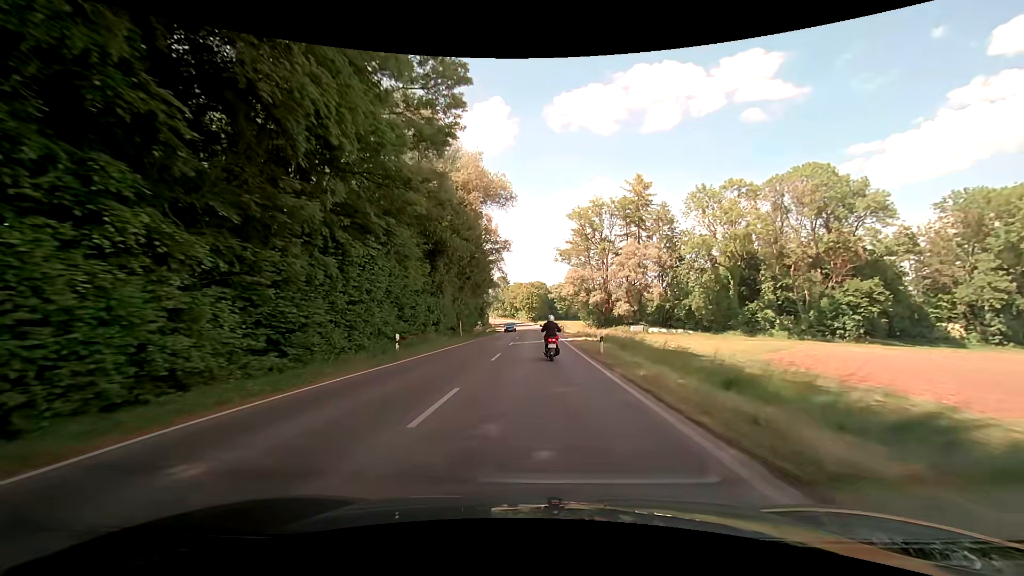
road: secondary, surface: asphalt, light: Day
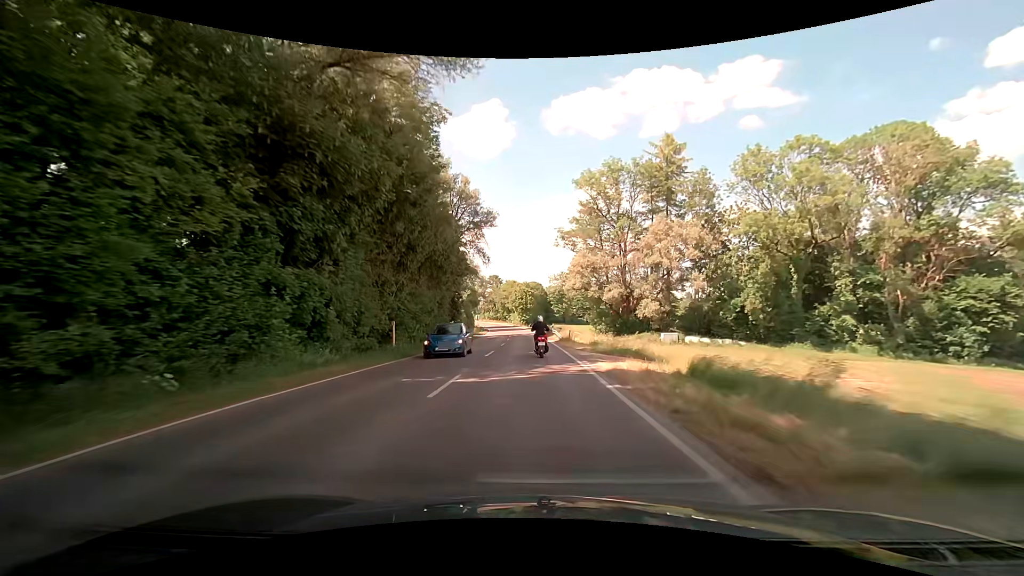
(+0.3, +21.3) m; +1°
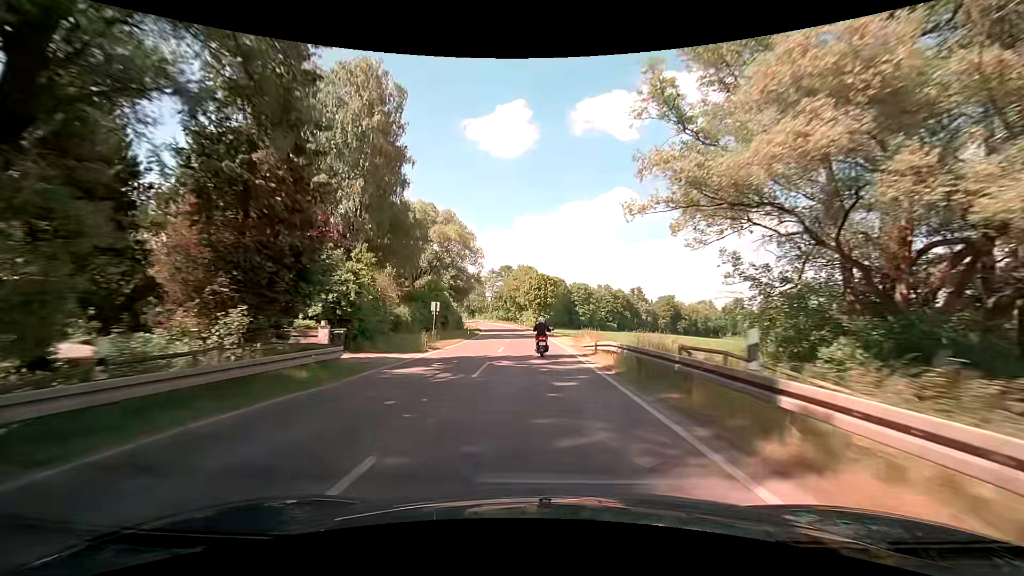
(-1.0, +44.7) m; -2°
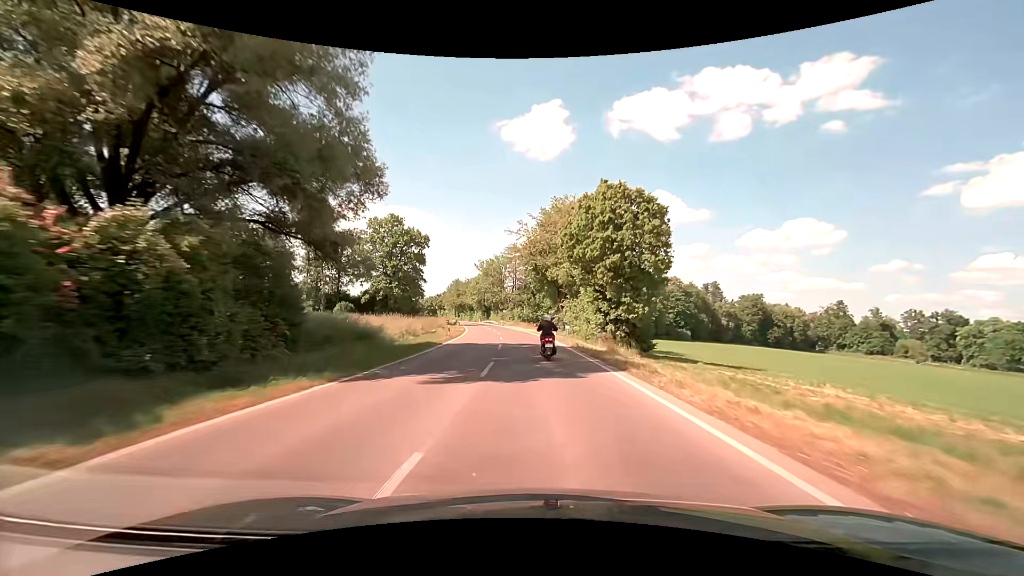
(-1.7, +60.3) m; -4°
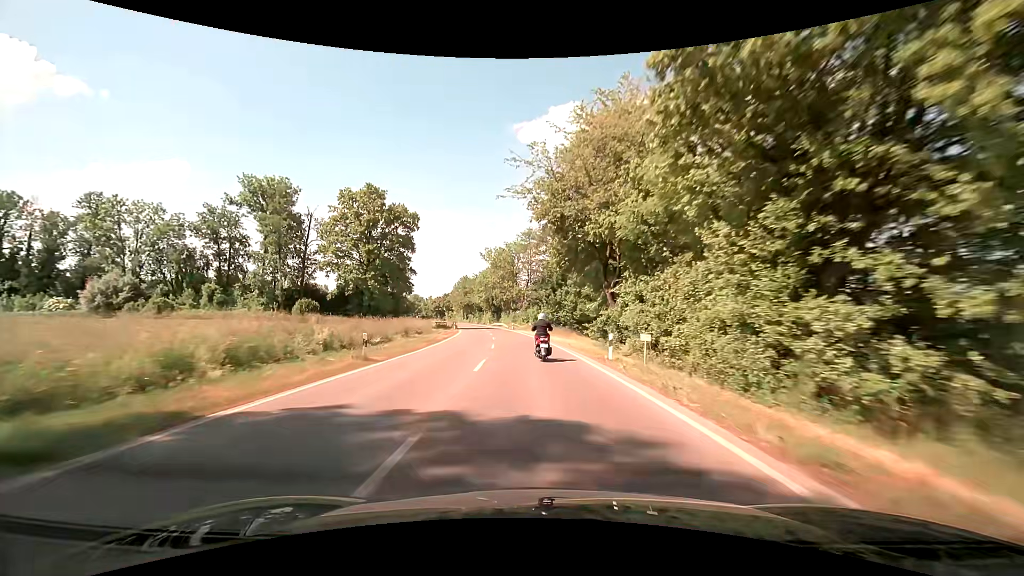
(-0.4, +23.5) m; -2°
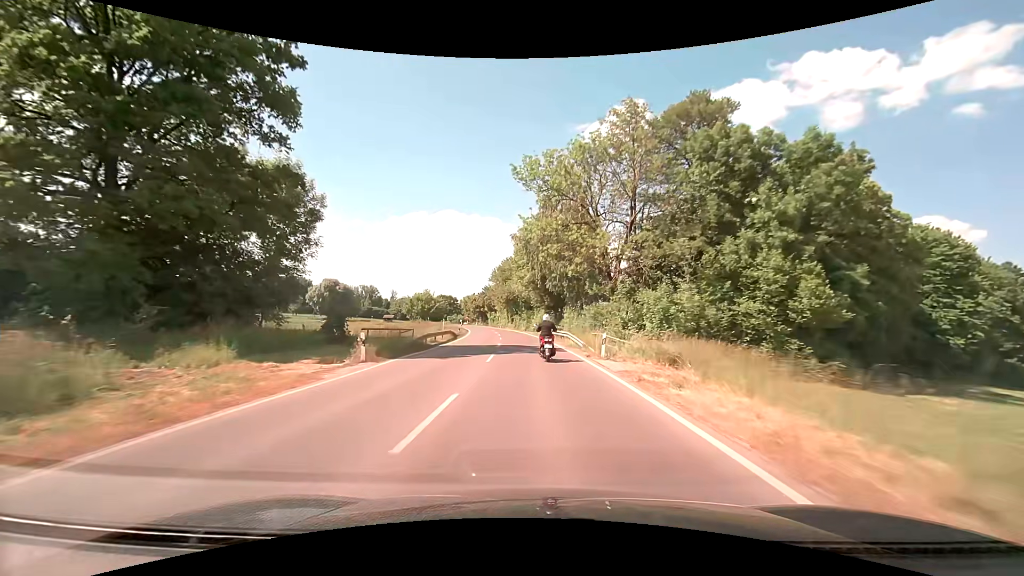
(-3.5, +56.6) m; -7°
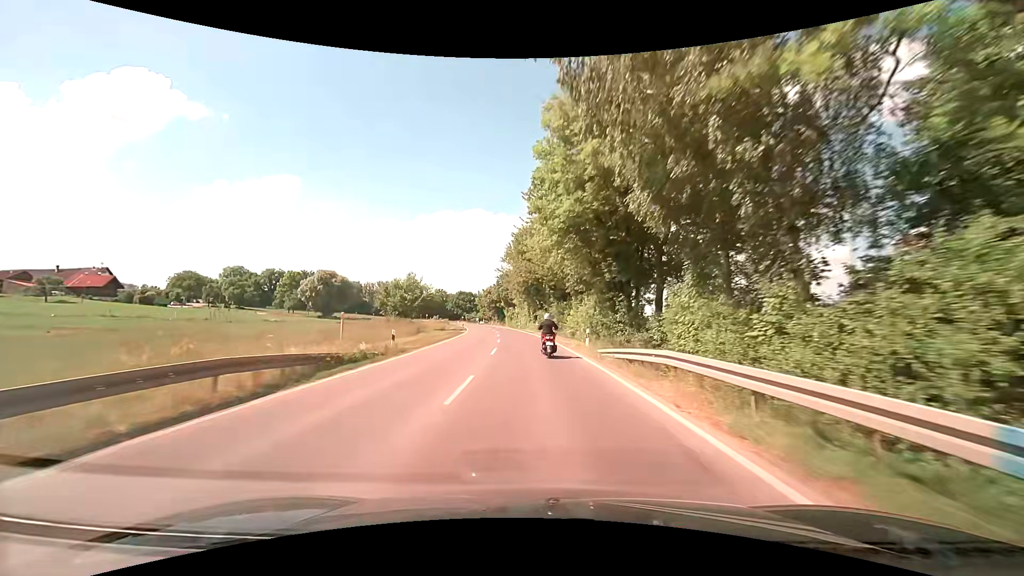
(-1.0, +33.2) m; -3°
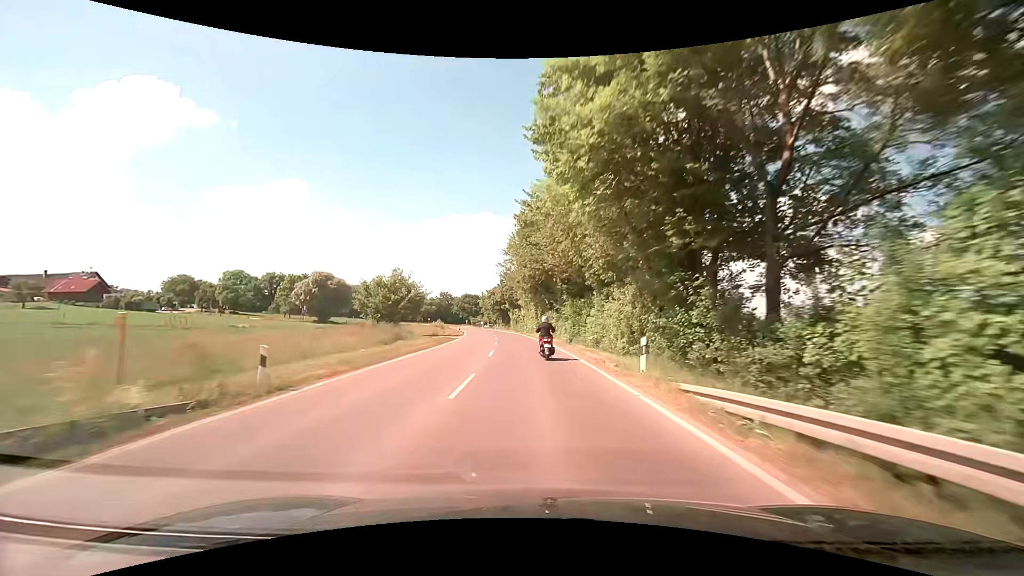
(-0.1, +11.1) m; -1°
(0, +10) (0, +20) (-1, +30) (-1, +40) (-2, +50) (-3, +60) (-4, +70) (-6, +80) (-7, +90) (-9, +99) m
